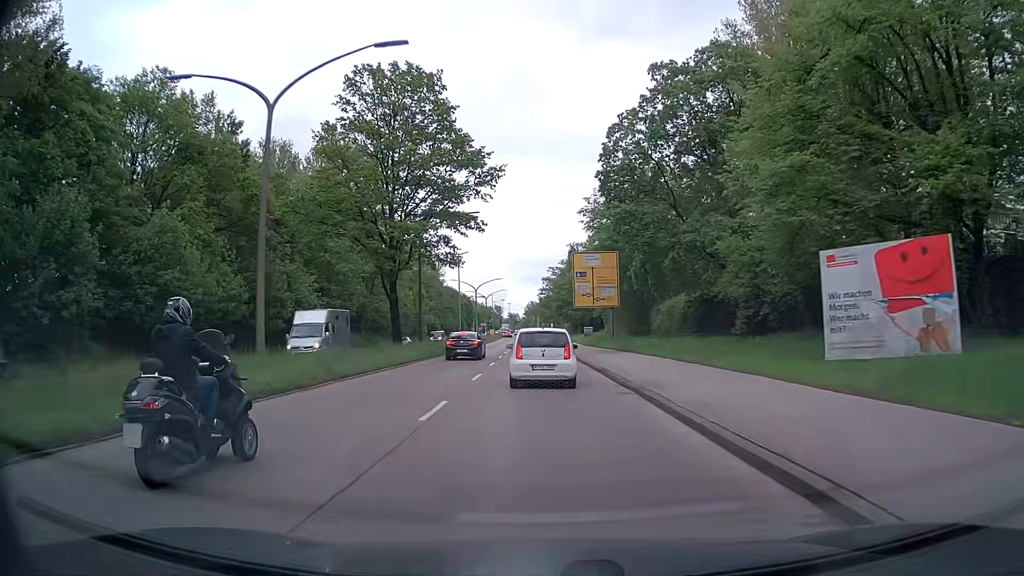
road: primary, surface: asphalt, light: Day
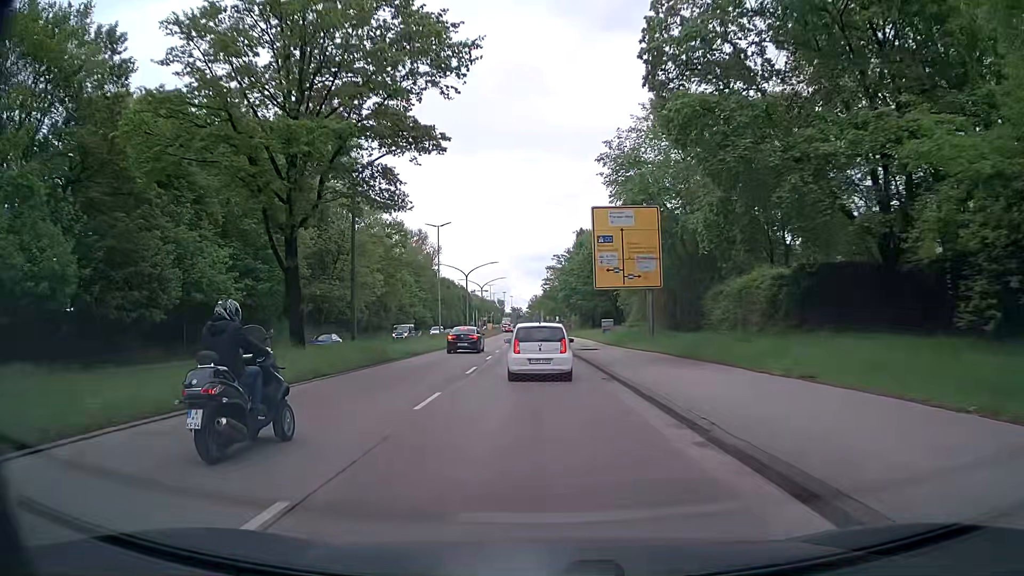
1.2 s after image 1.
(0.0, +17.4) m; -1°
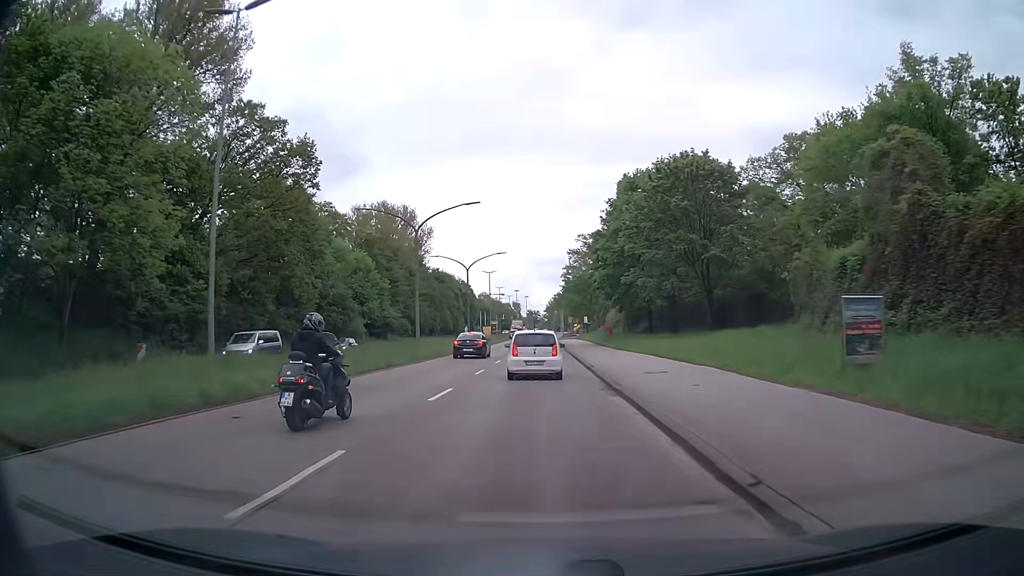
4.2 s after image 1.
(-0.3, +42.9) m; -2°
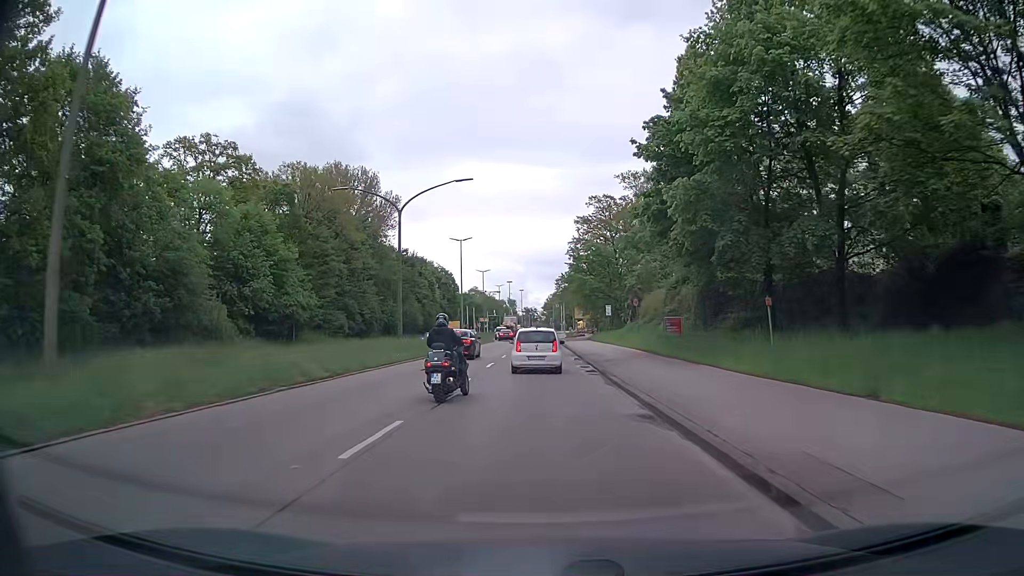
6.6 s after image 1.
(0.0, +34.0) m; +1°
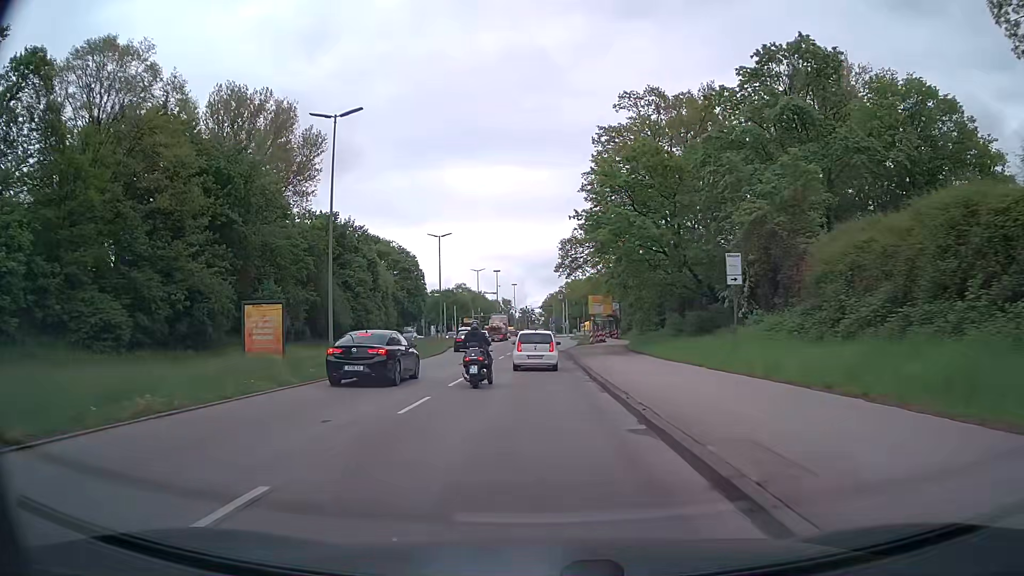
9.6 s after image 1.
(+0.2, +40.8) m; 0°
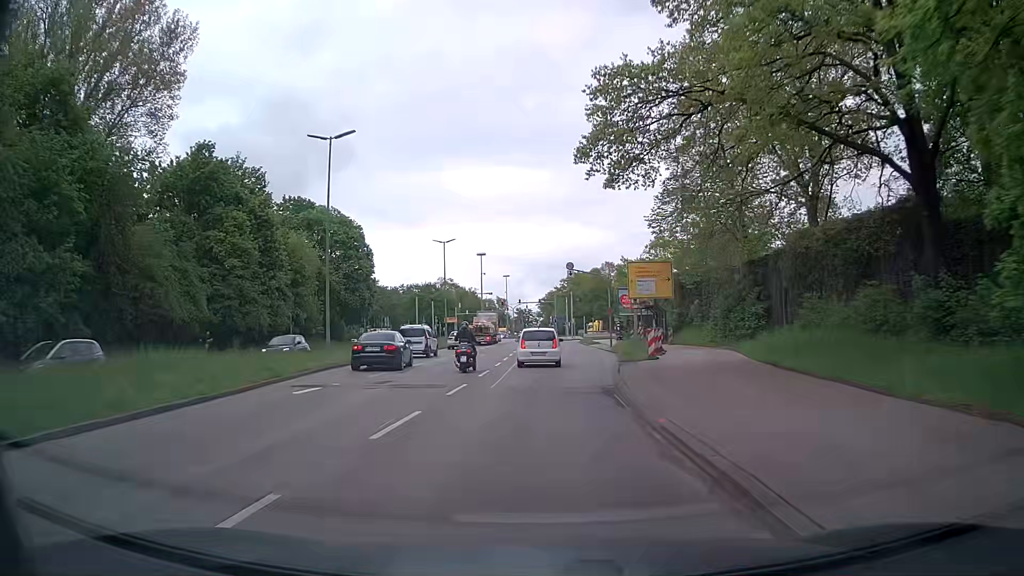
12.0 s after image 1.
(-0.1, +33.1) m; 0°
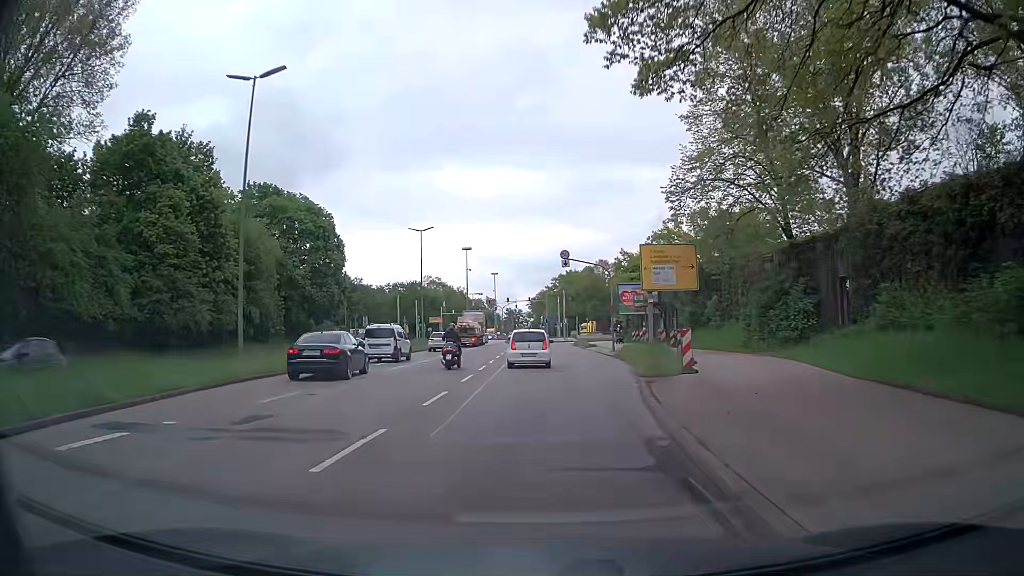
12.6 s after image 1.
(+0.1, +8.1) m; +1°
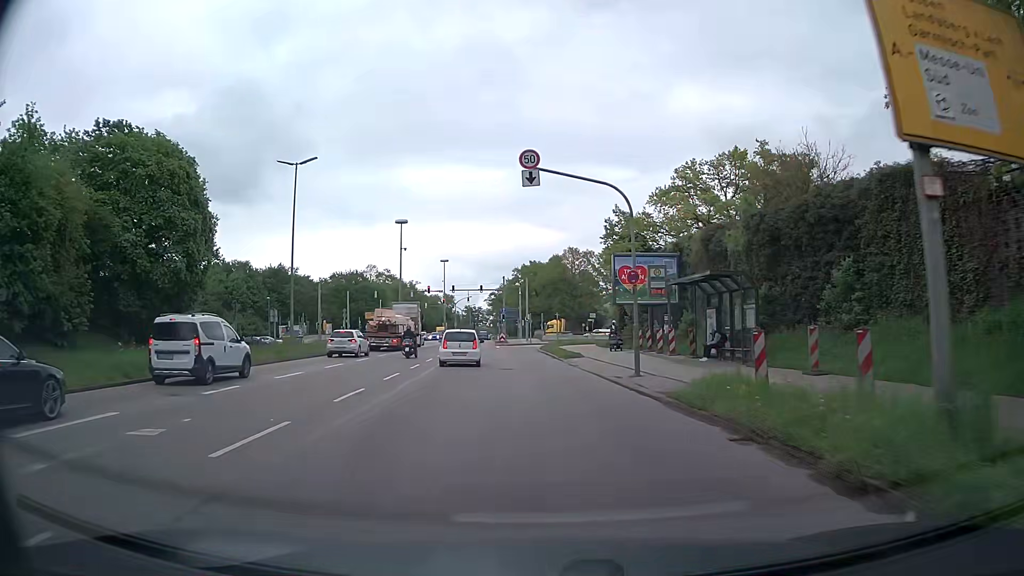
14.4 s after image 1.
(+0.8, +23.6) m; +3°
(0, +10) (0, +20) (-1, +30) (-1, +40) (-2, +50) (-2, +60) (+2, +69) (+8, +77) (+17, +82) (+26, +85) m
